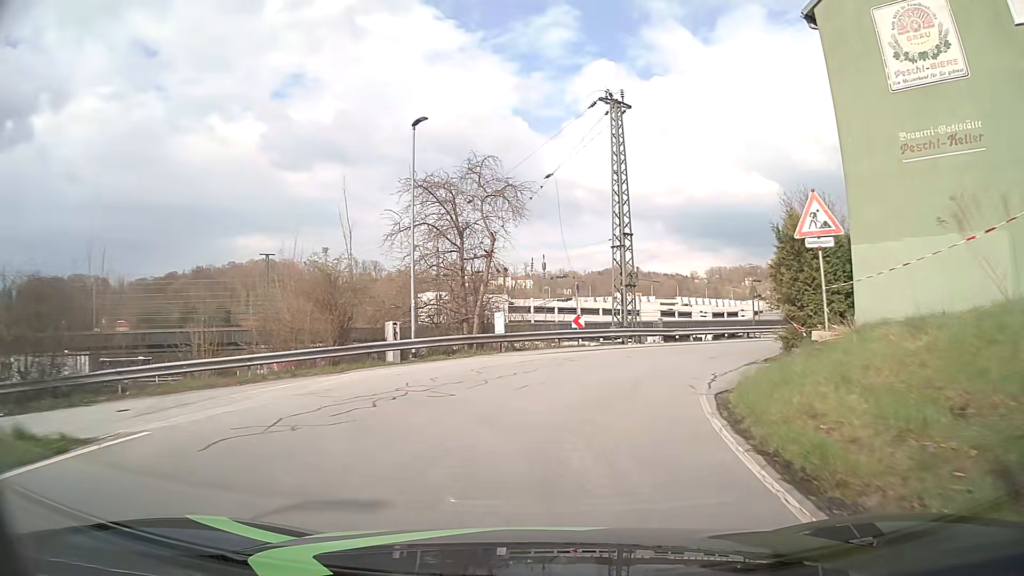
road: residential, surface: asphalt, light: Day
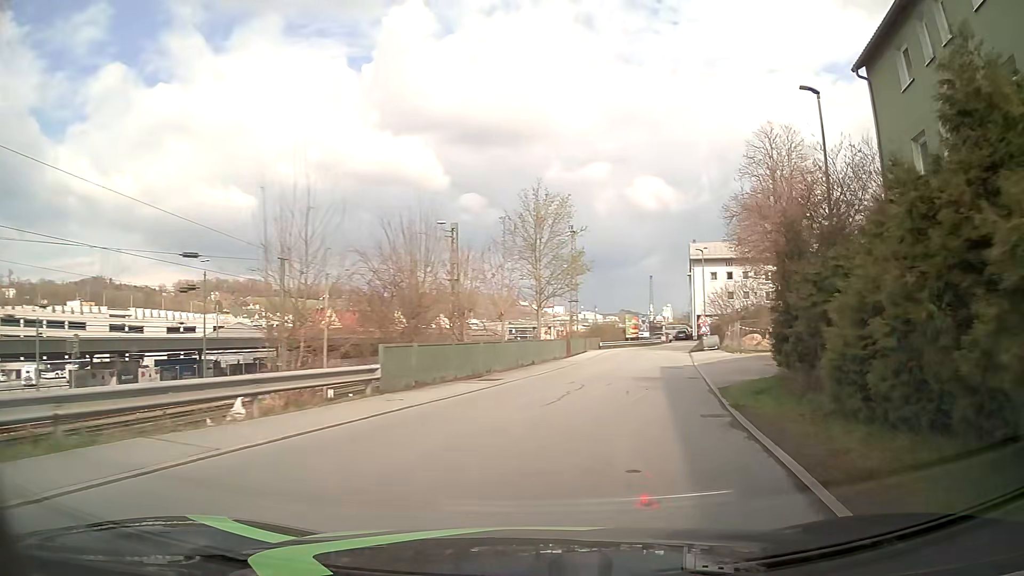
(+8.9, +26.0) m; +46°
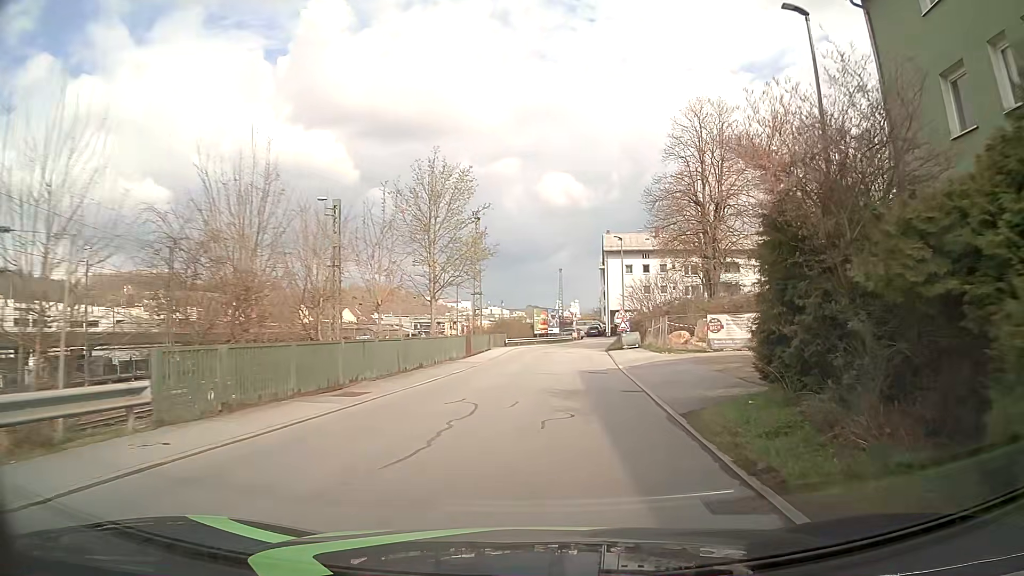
(+0.4, +5.7) m; +8°
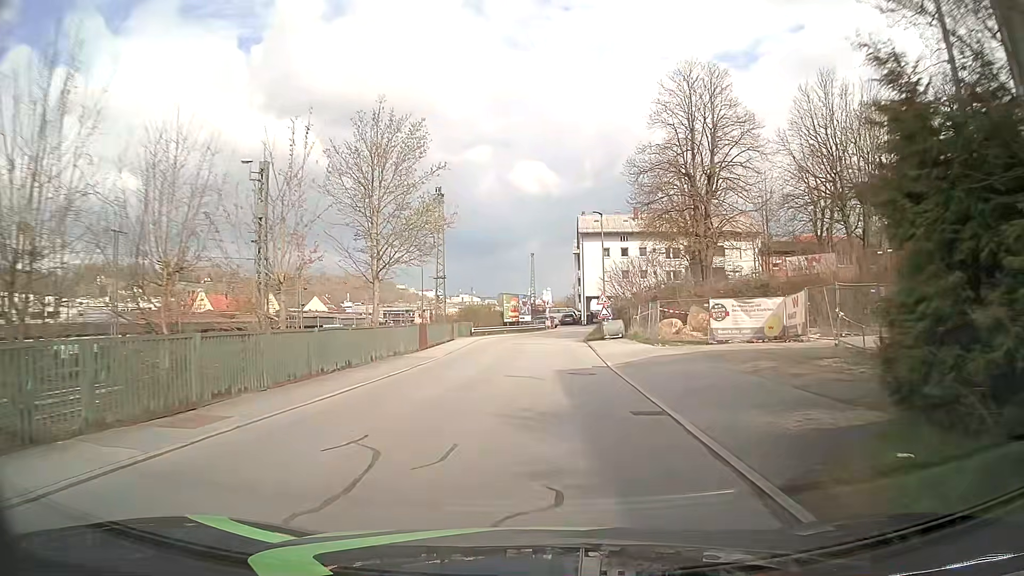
(+0.1, +5.9) m; +2°
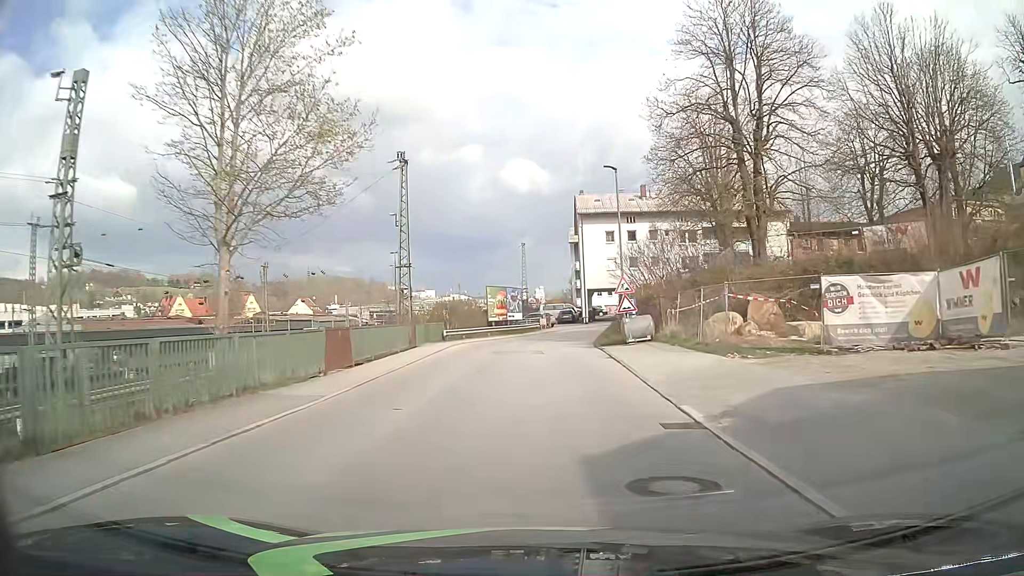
(+0.1, +12.5) m; +1°
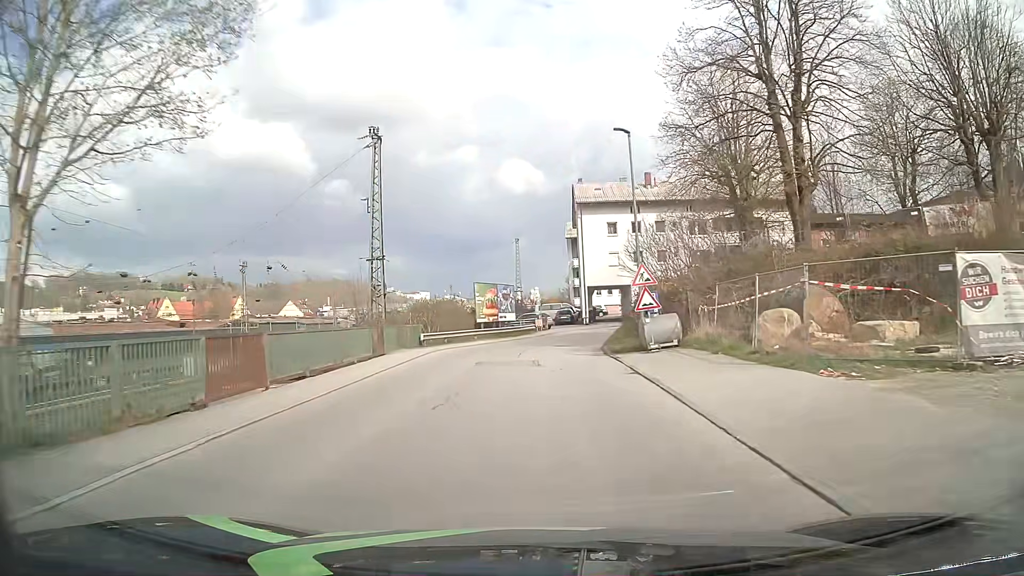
(0.0, +6.3) m; +1°
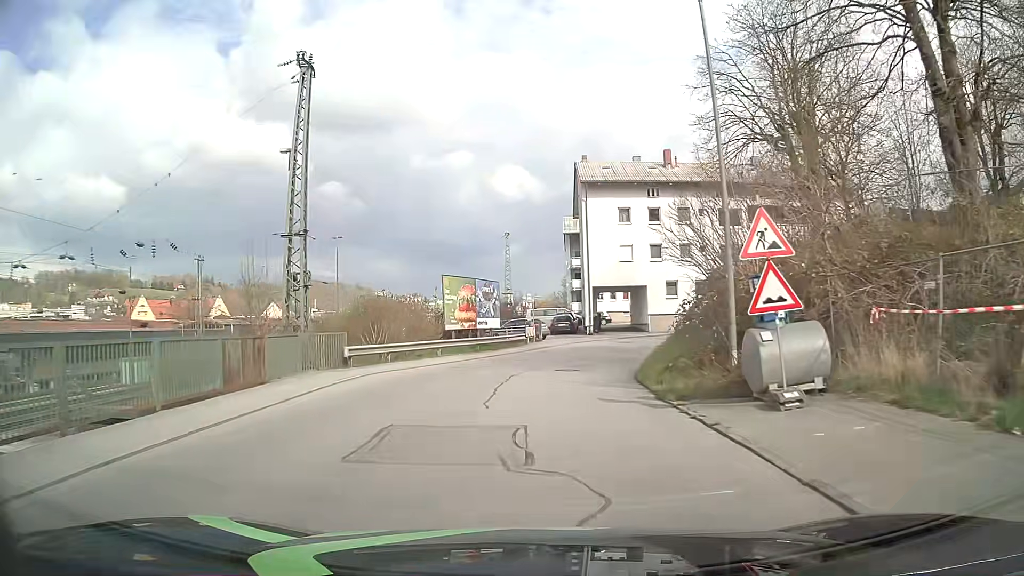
(0.0, +12.0) m; 0°
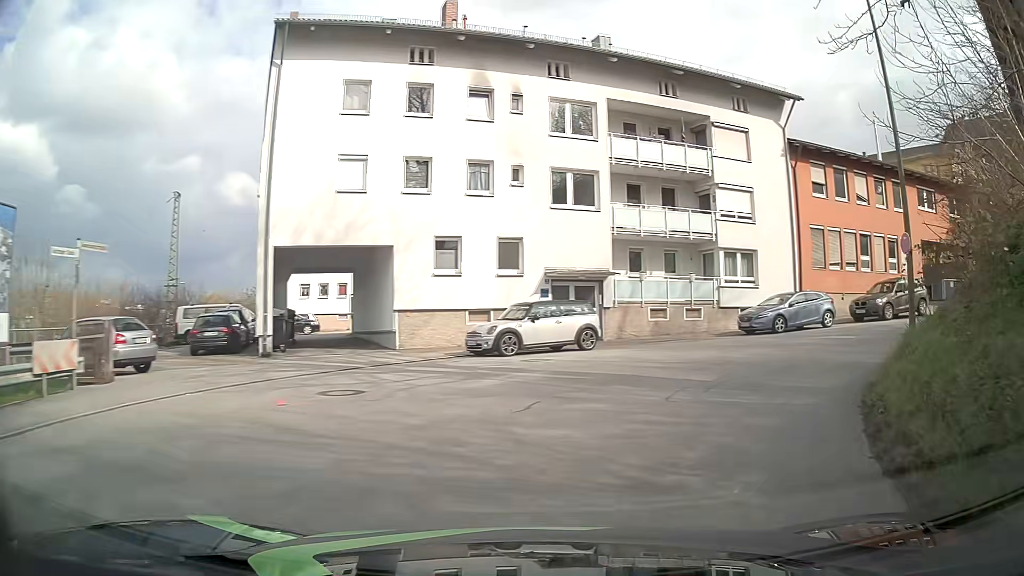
(+2.7, +26.1) m; +24°
